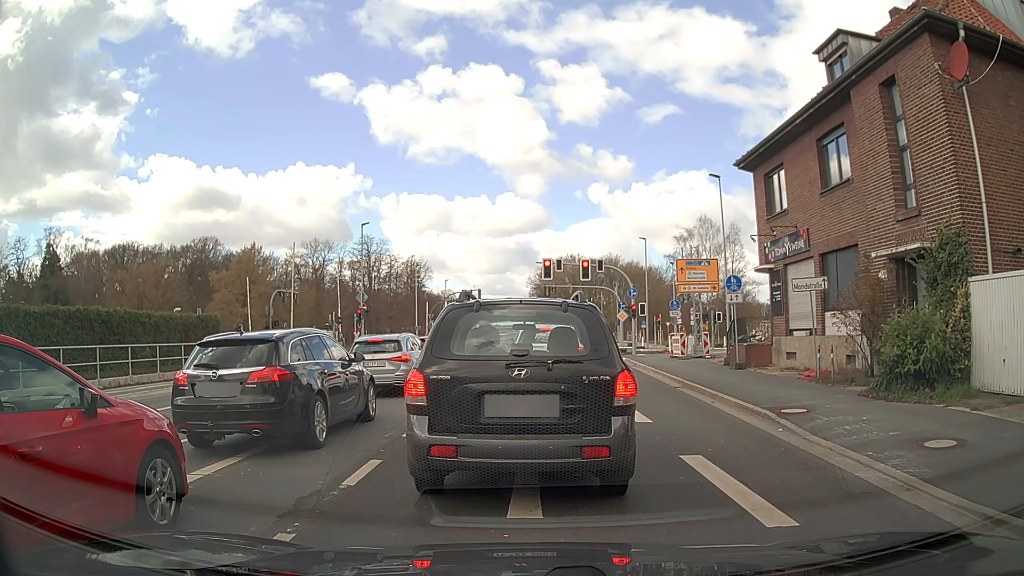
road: secondary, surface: asphalt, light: Day
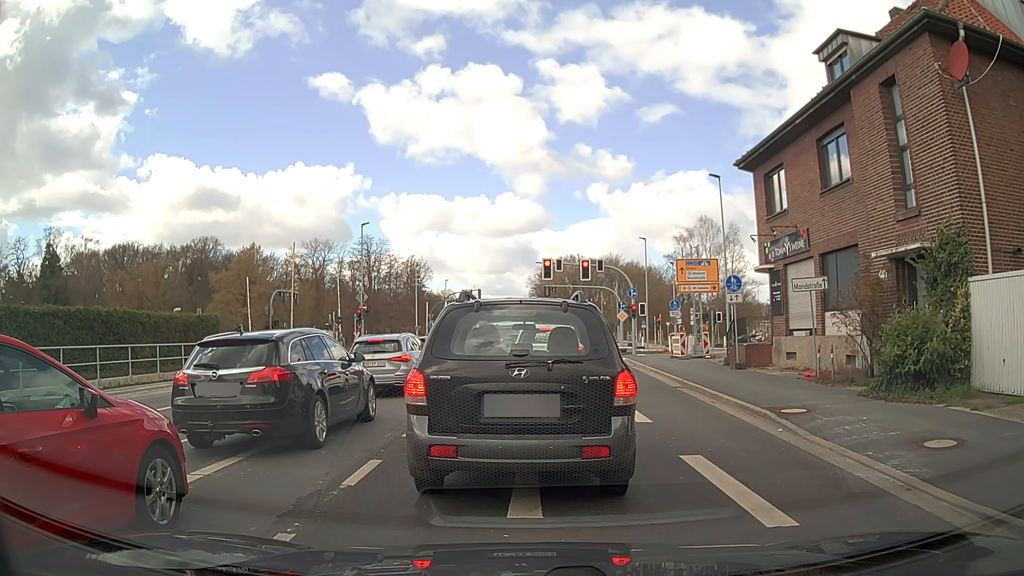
(0.0, 0.0) m; 0°
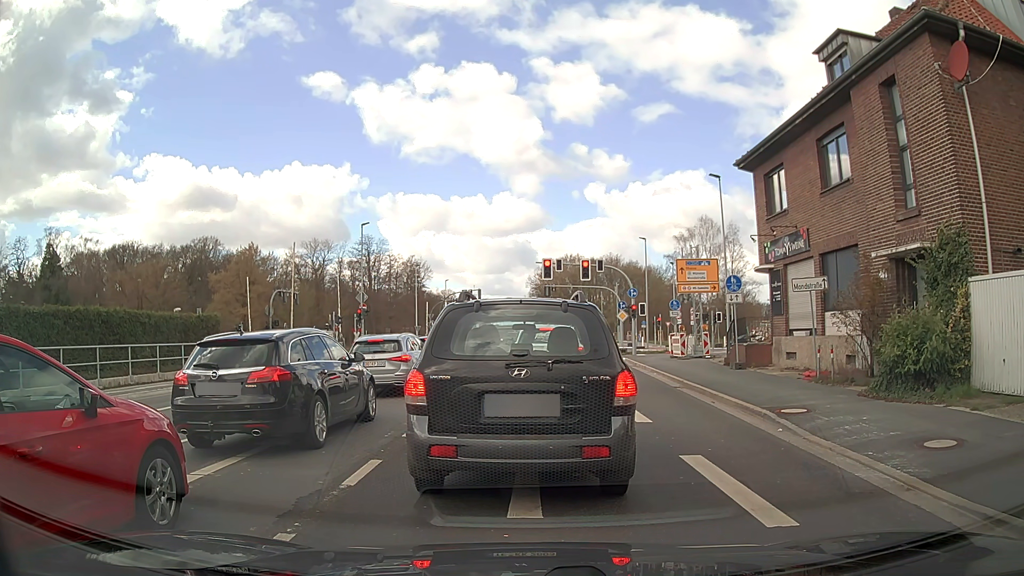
(0.0, 0.0) m; 0°
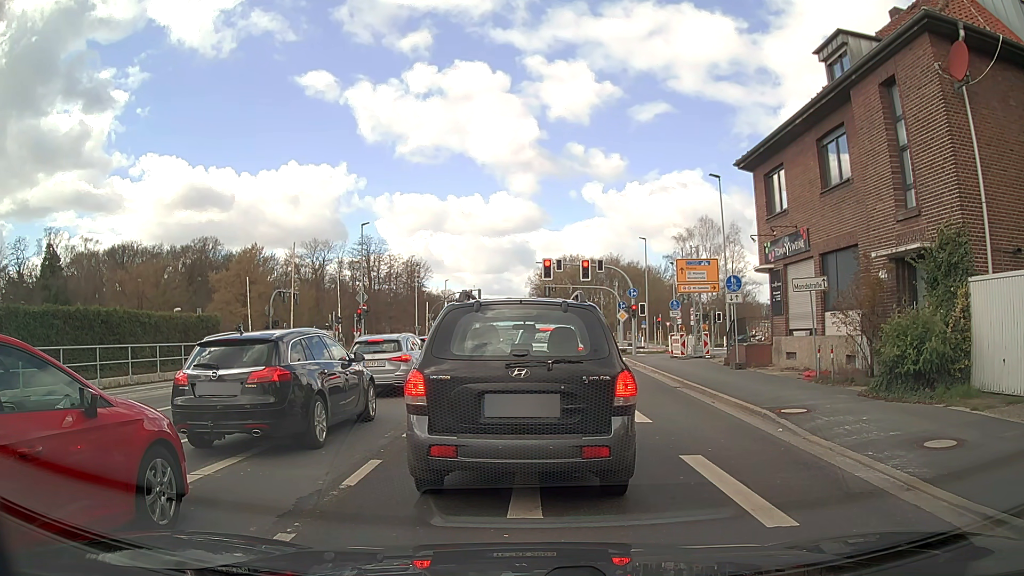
(0.0, 0.0) m; 0°
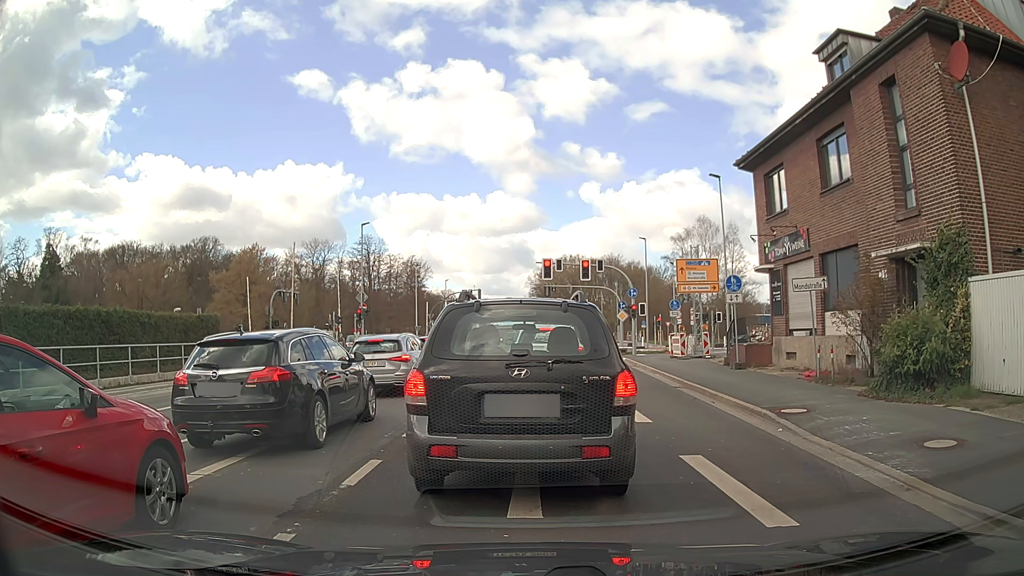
(0.0, 0.0) m; 0°
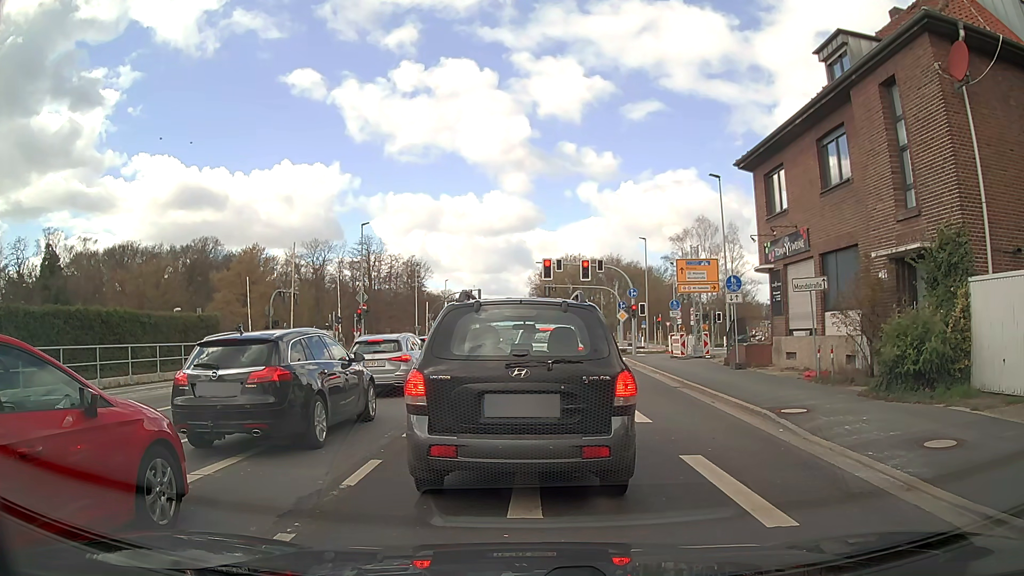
(0.0, 0.0) m; 0°
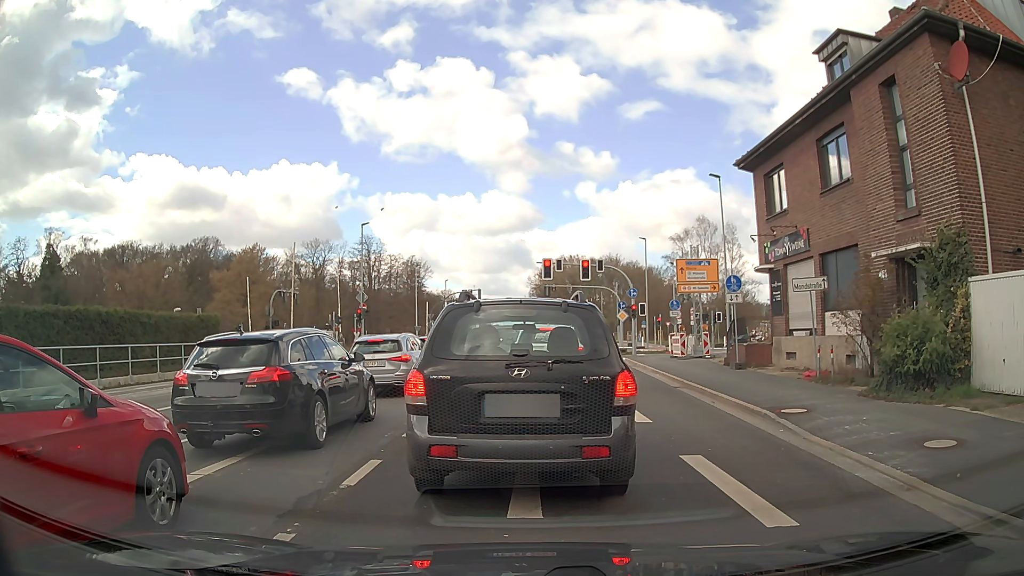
(0.0, 0.0) m; 0°
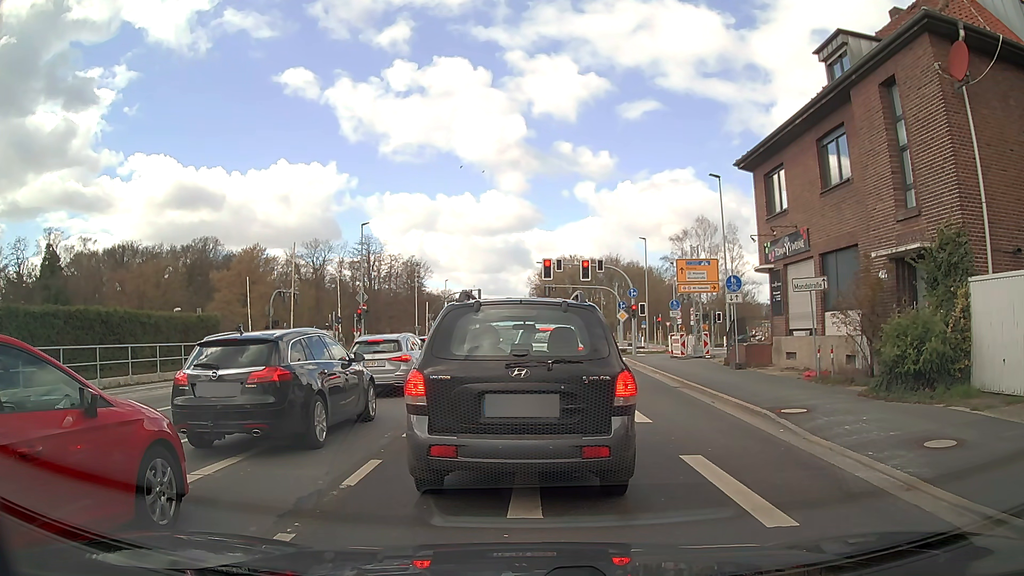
(0.0, 0.0) m; 0°
(0, +10) (0, +20) (-1, +30) (-1, +40) (0, +50) (0, +60) (0, +70) (+1, +80) (+1, +90) (+1, +100) m
